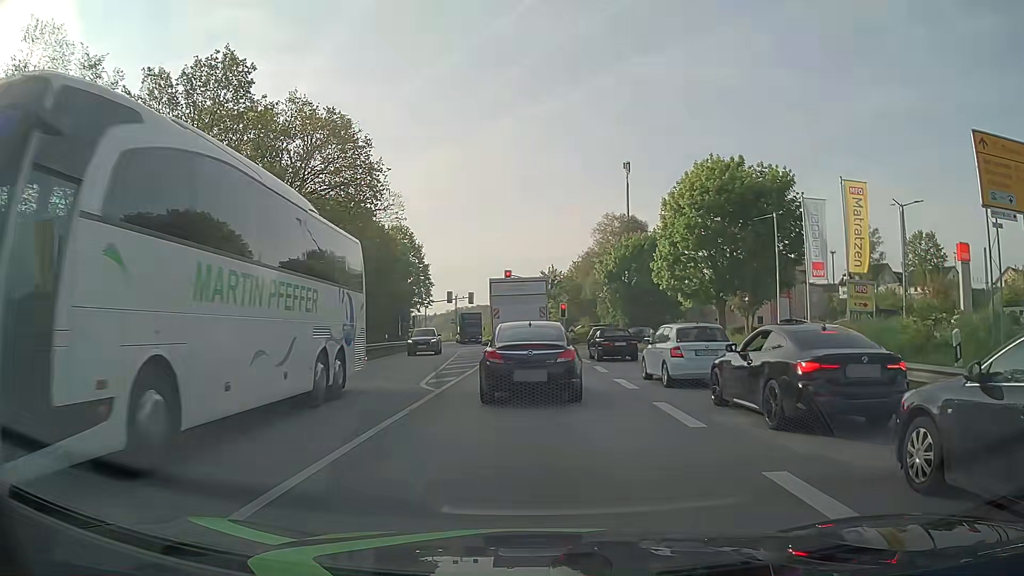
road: primary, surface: asphalt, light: Day
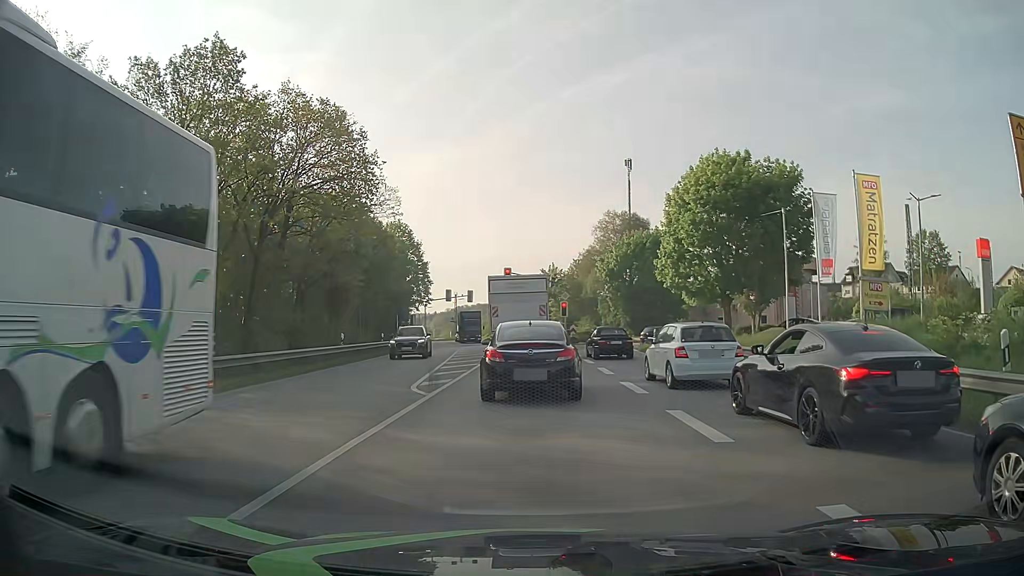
(0.0, +1.3) m; -1°
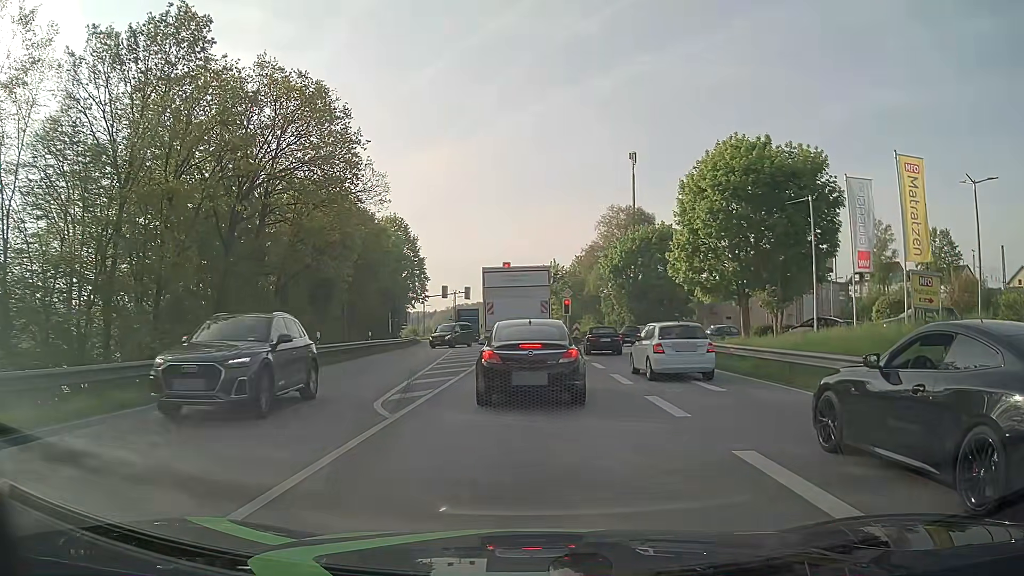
(0.0, +3.7) m; 0°
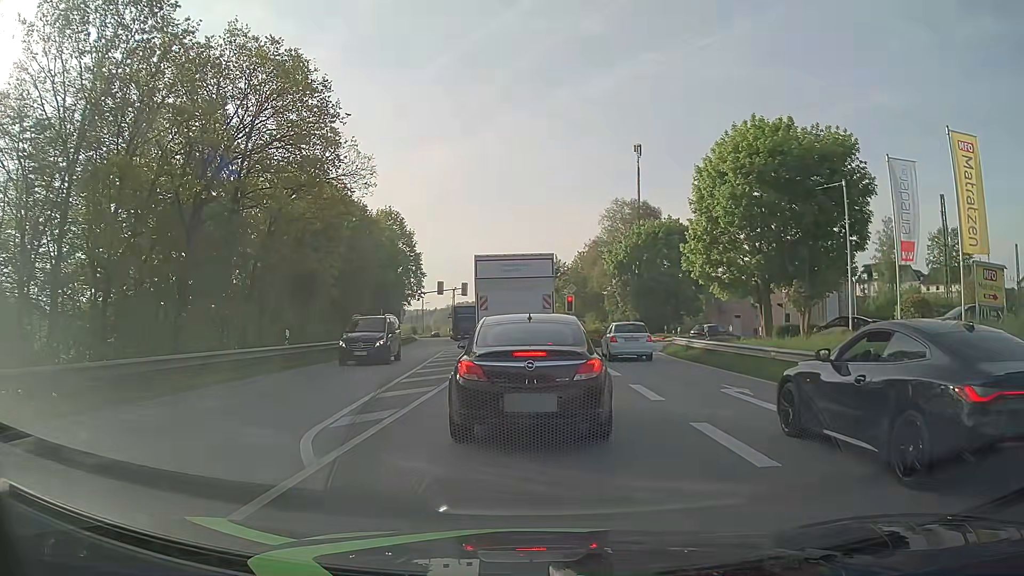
(0.0, +3.7) m; -1°
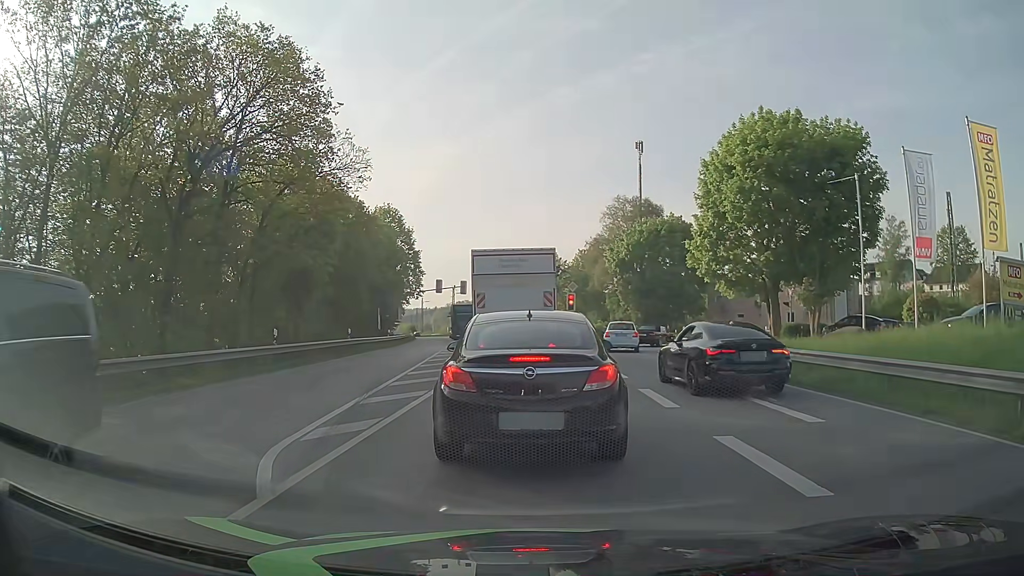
(0.0, +1.2) m; 0°
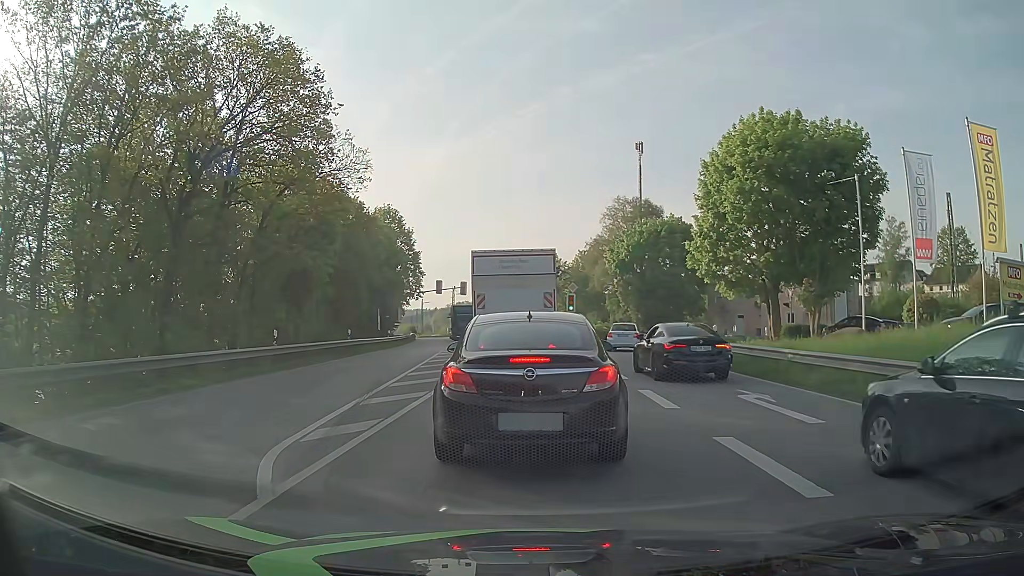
(0.0, 0.0) m; 0°
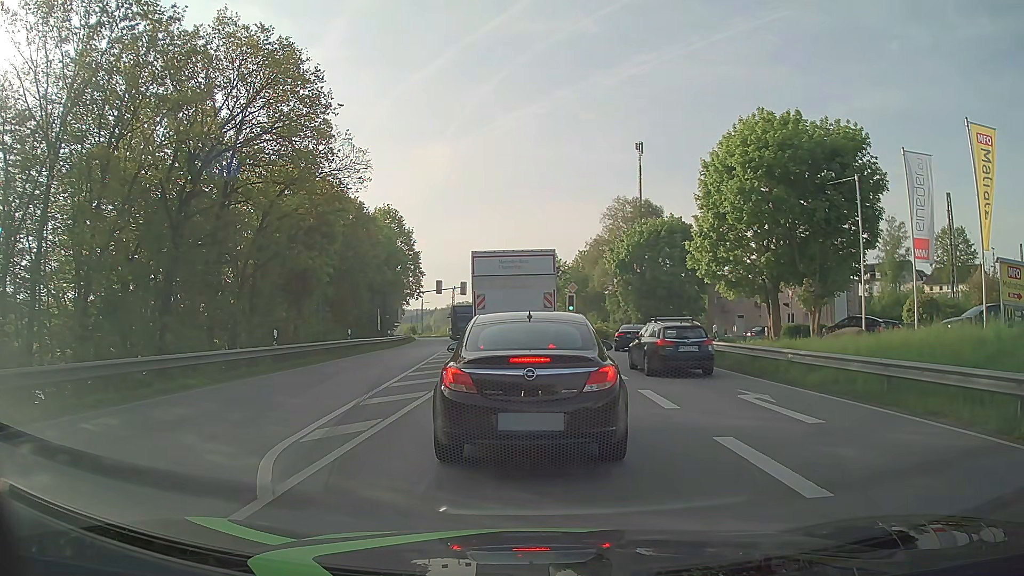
(0.0, +0.1) m; 0°
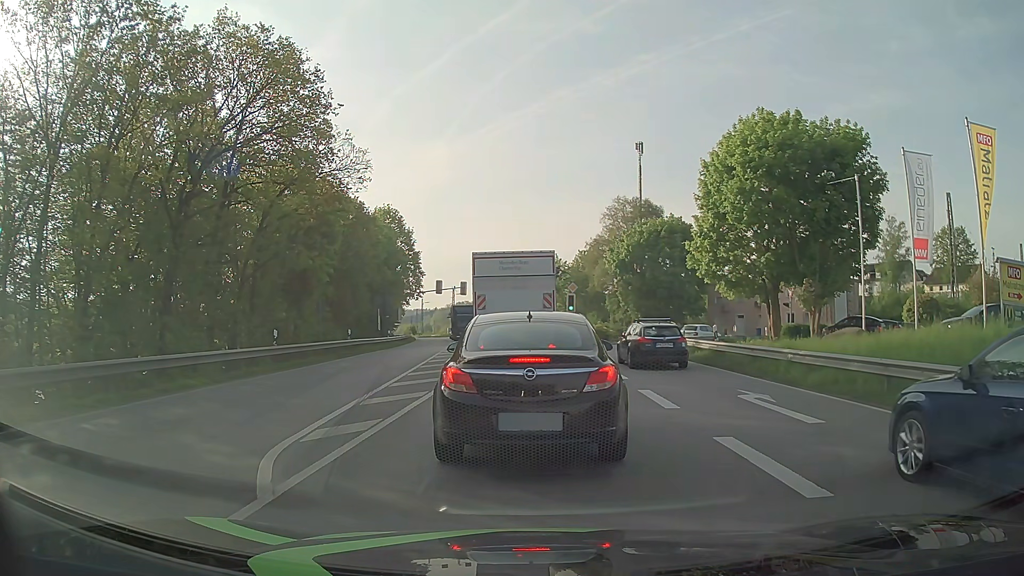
(0.0, 0.0) m; 0°
(0, +10) (0, +20) (0, +30) (0, +40) (0, +50) (0, +60) (-1, +70) (-2, +80) (-3, +90) (-5, +100) m
